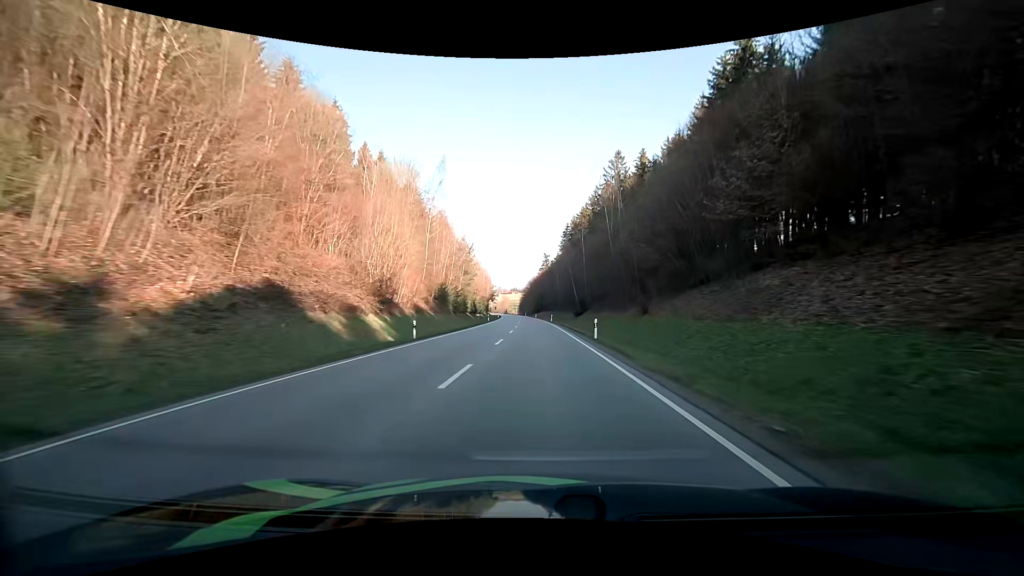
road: primary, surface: asphalt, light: Day
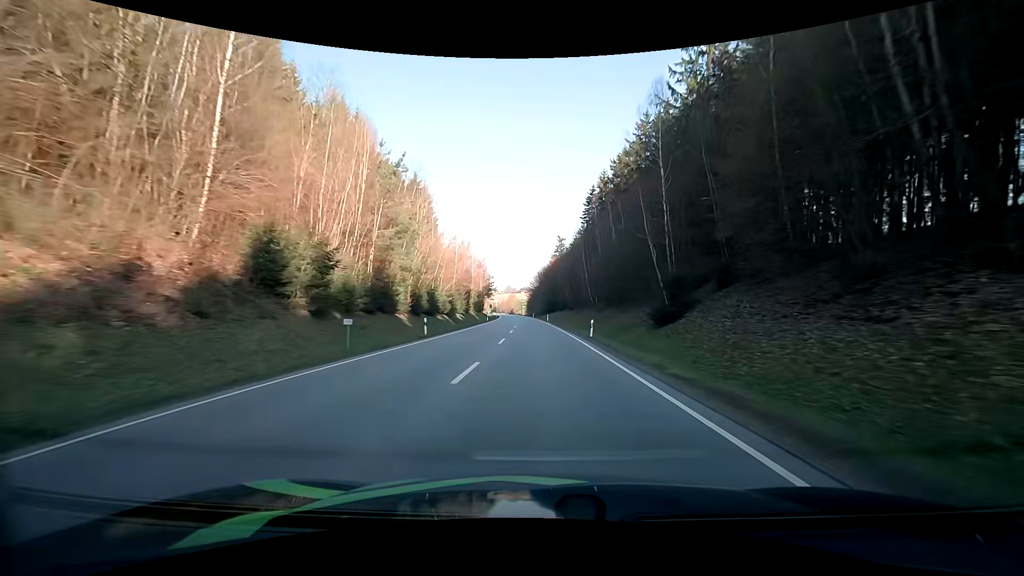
(-0.9, +46.9) m; -2°
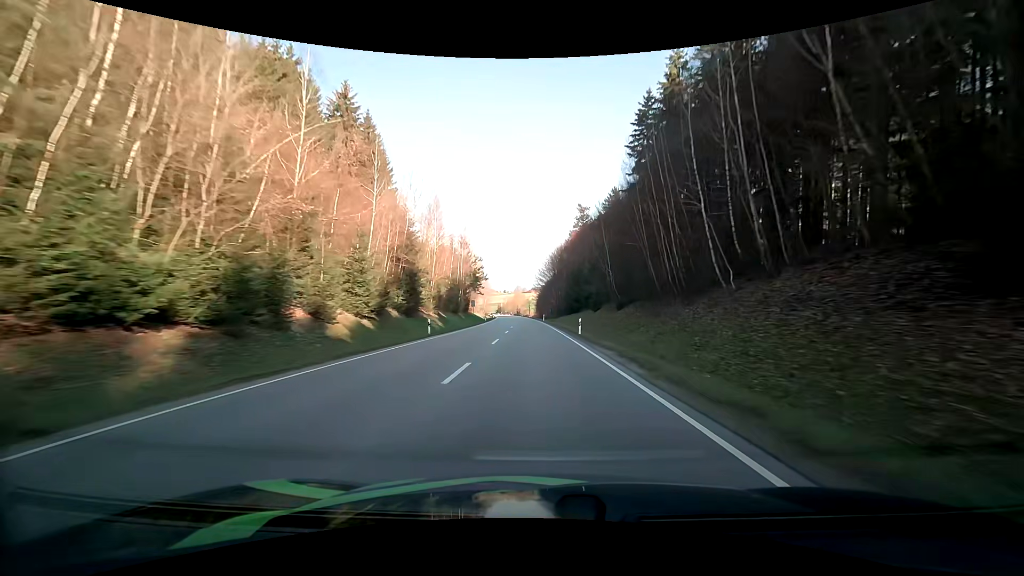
(-0.5, +47.4) m; -1°
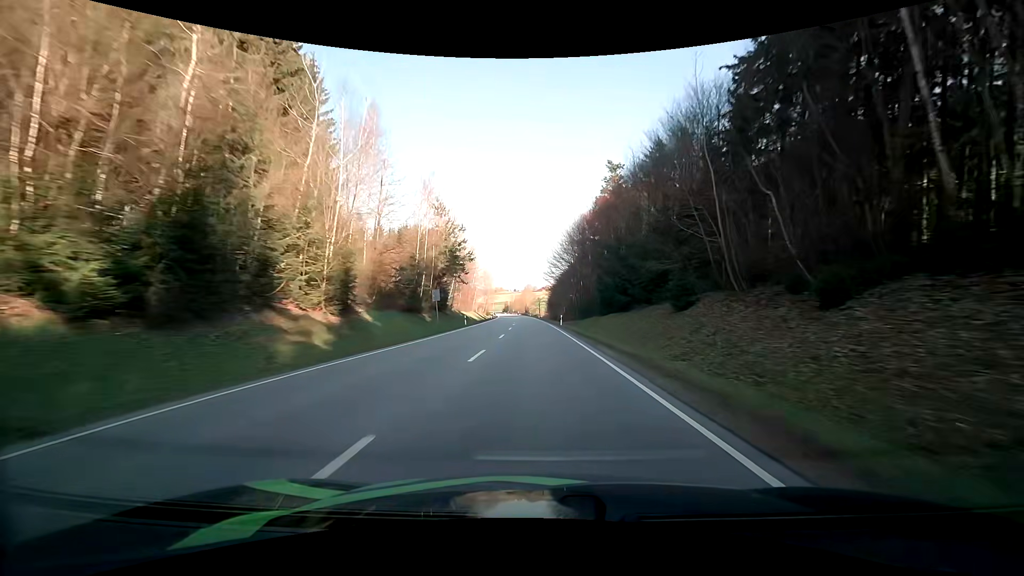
(-0.3, +31.6) m; -1°
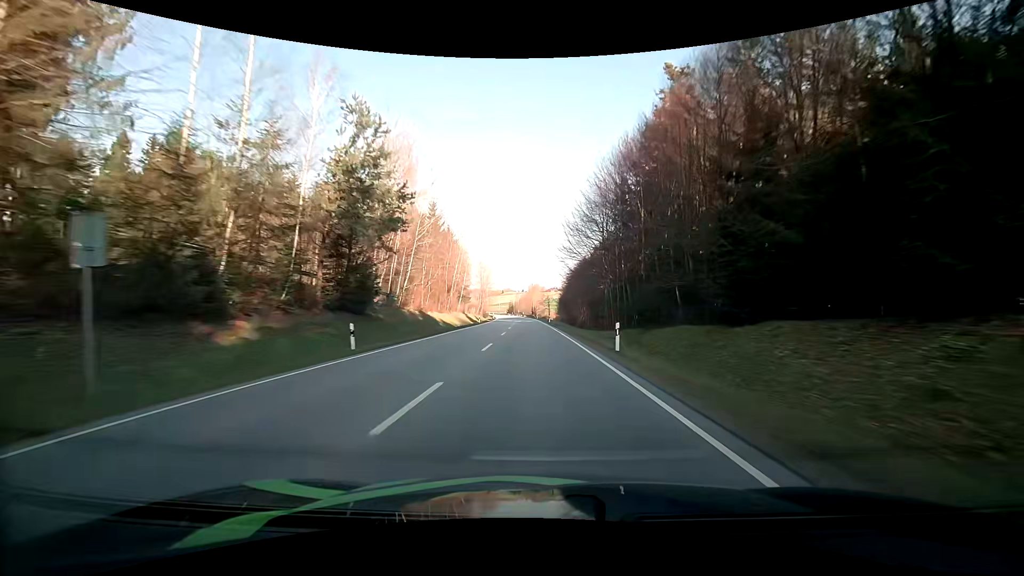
(-0.2, +31.6) m; -1°
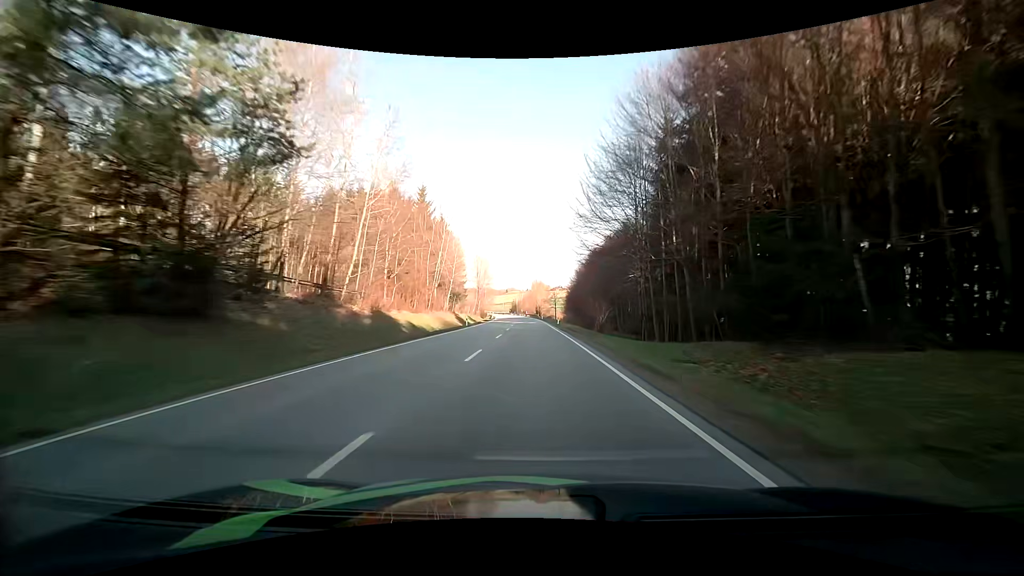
(-0.1, +15.8) m; -1°
